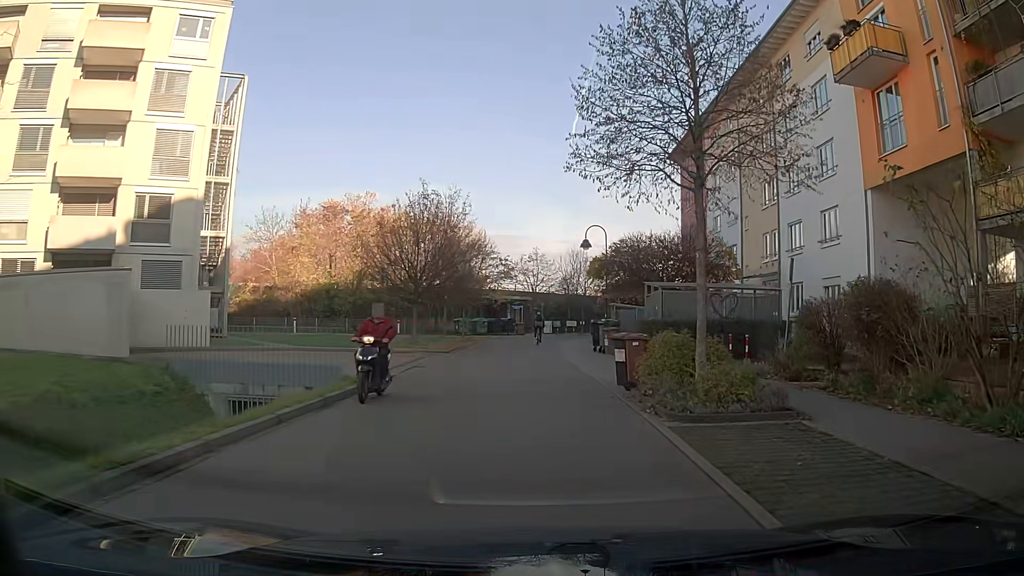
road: residential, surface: asphalt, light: Day
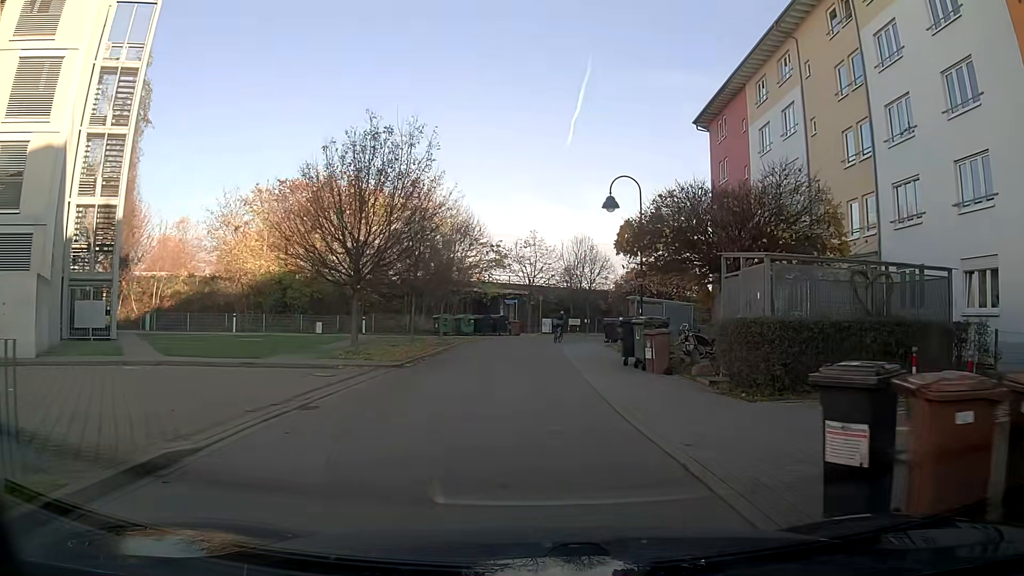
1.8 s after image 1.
(0.0, +10.2) m; 0°
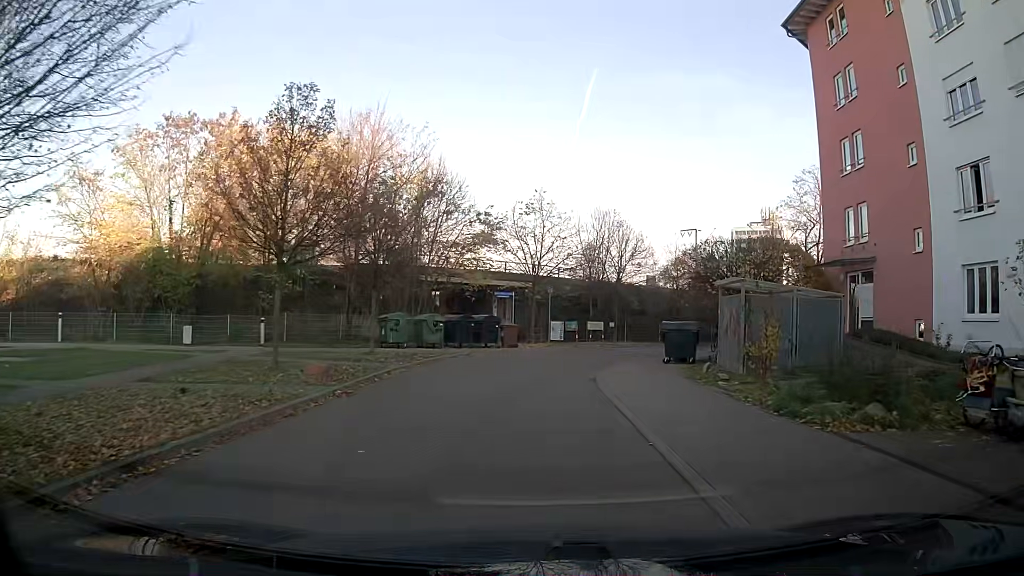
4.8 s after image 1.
(+0.2, +17.3) m; 0°
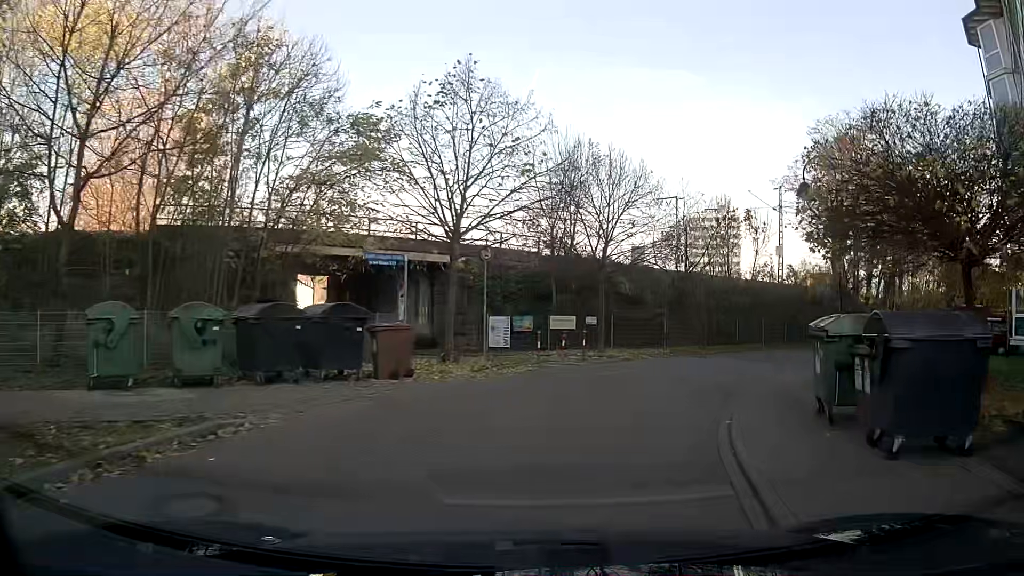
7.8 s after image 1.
(+0.5, +17.4) m; +7°
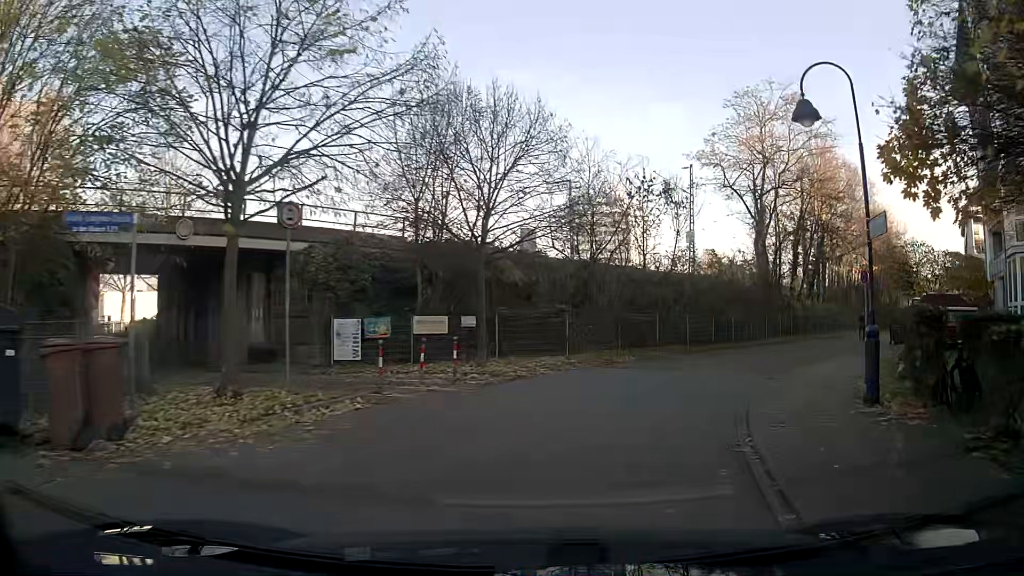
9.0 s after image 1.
(+0.6, +6.9) m; +10°
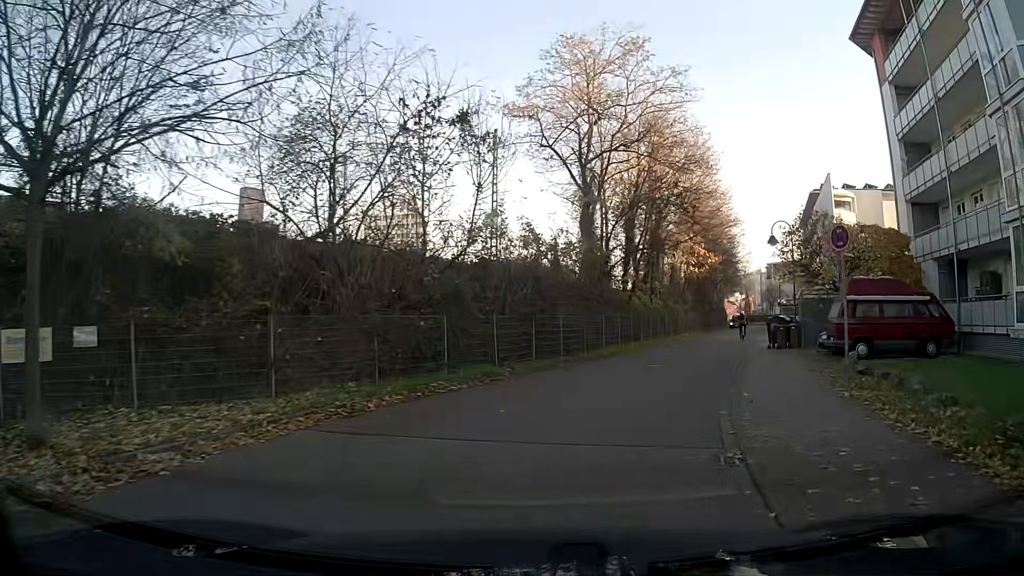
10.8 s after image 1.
(+1.5, +10.2) m; +16°
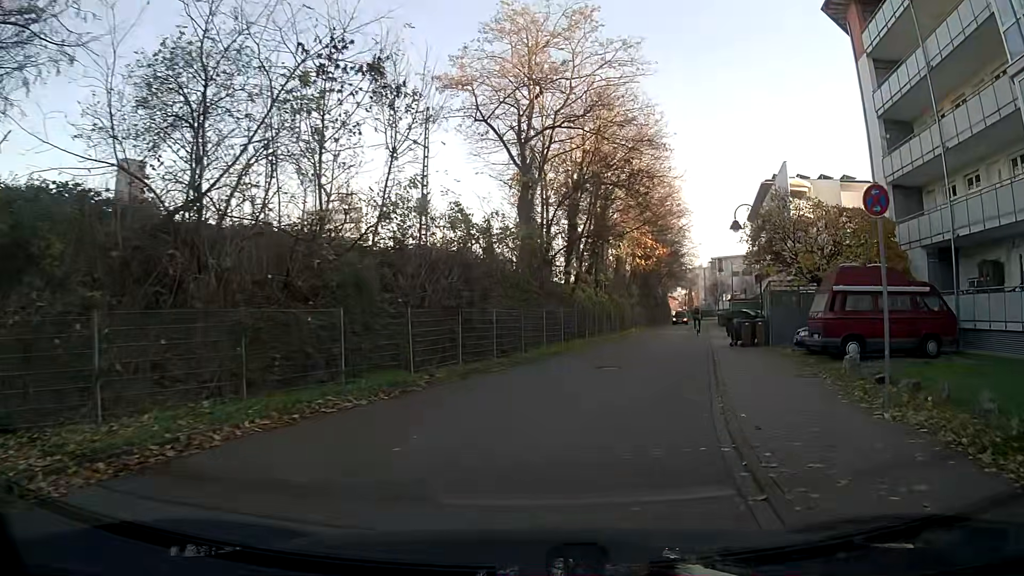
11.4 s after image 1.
(+0.2, +3.4) m; +6°
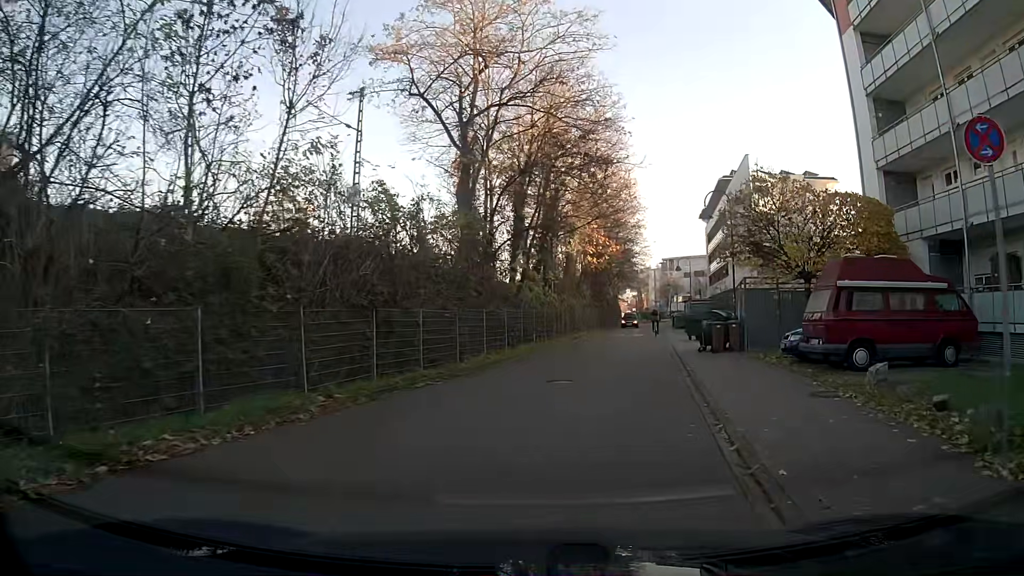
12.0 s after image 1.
(+0.1, +3.4) m; +4°
